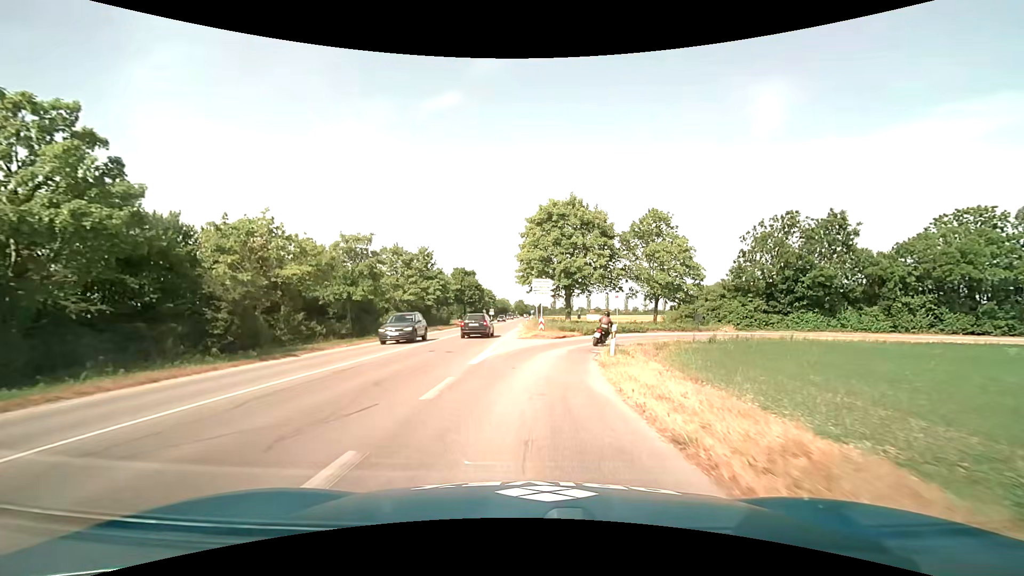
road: tertiary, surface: asphalt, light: Day
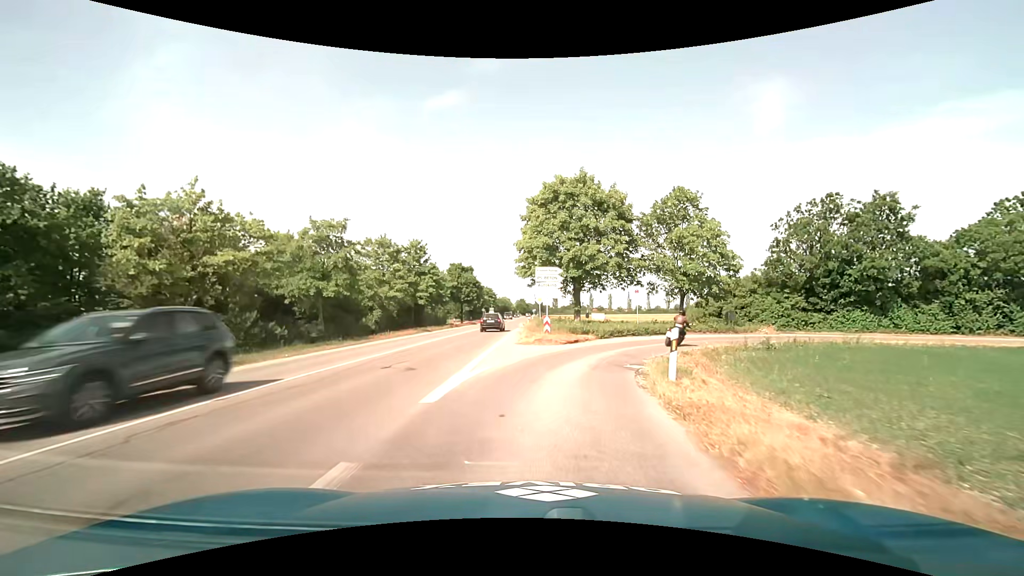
(0.0, +6.3) m; 0°
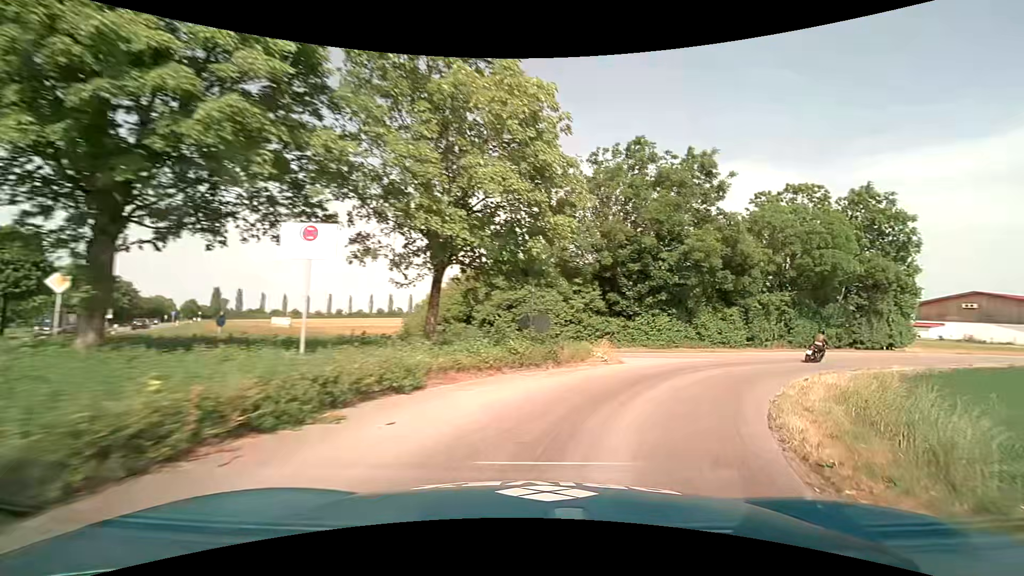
(+4.3, +22.7) m; +32°
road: service
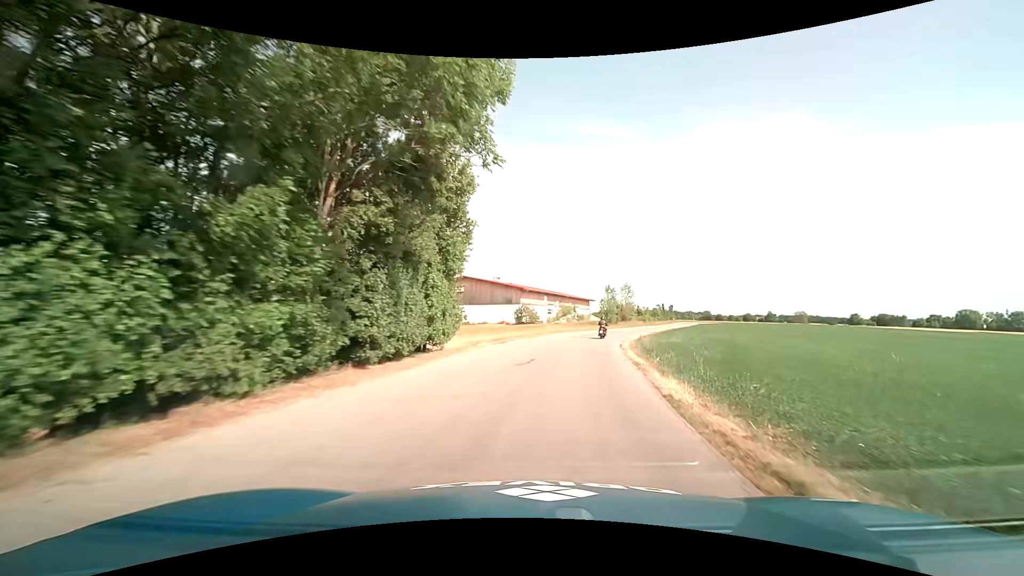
(+17.2, +28.5) m; +51°
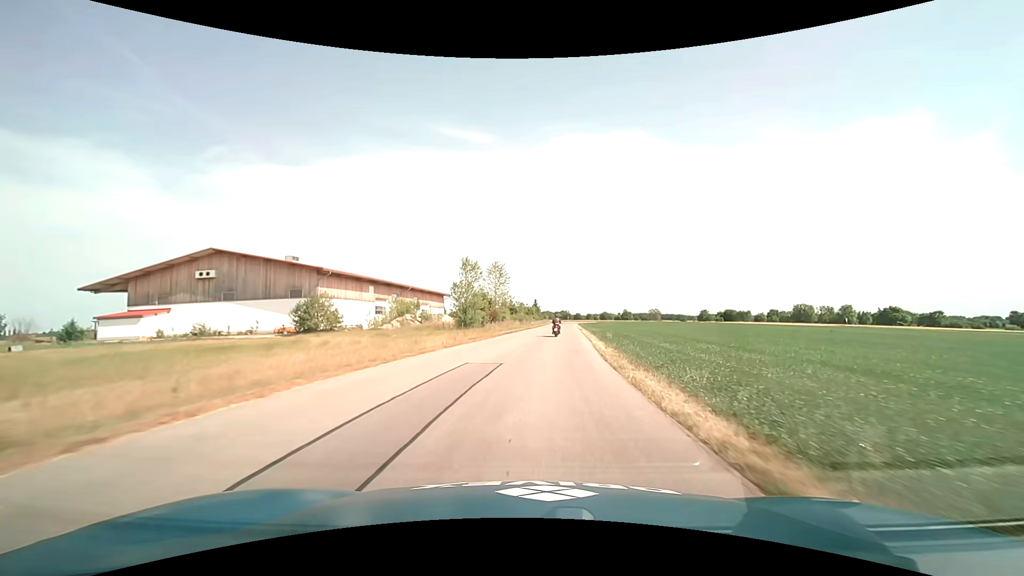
(+7.2, +45.6) m; +16°
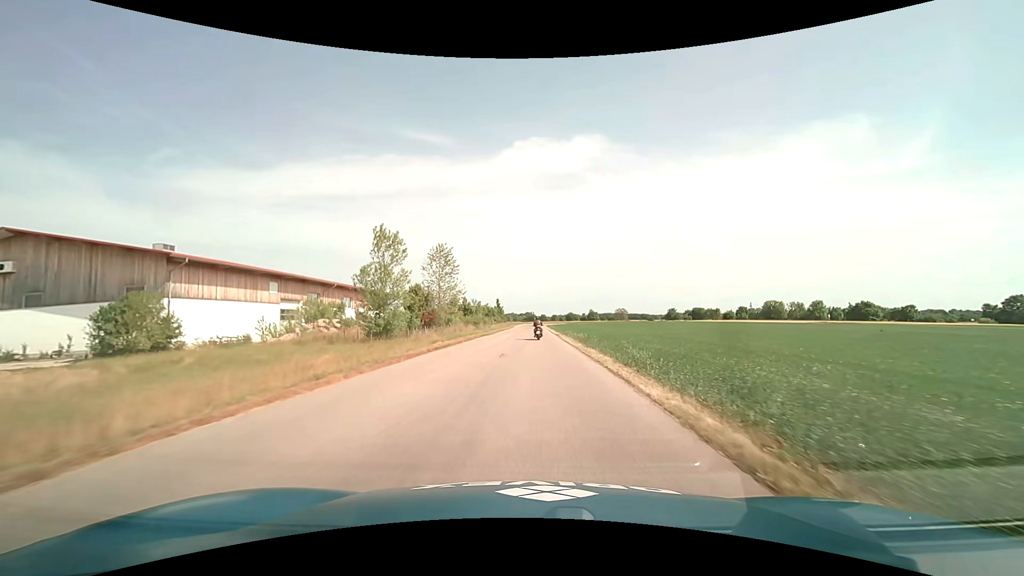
(+0.8, +19.7) m; +4°
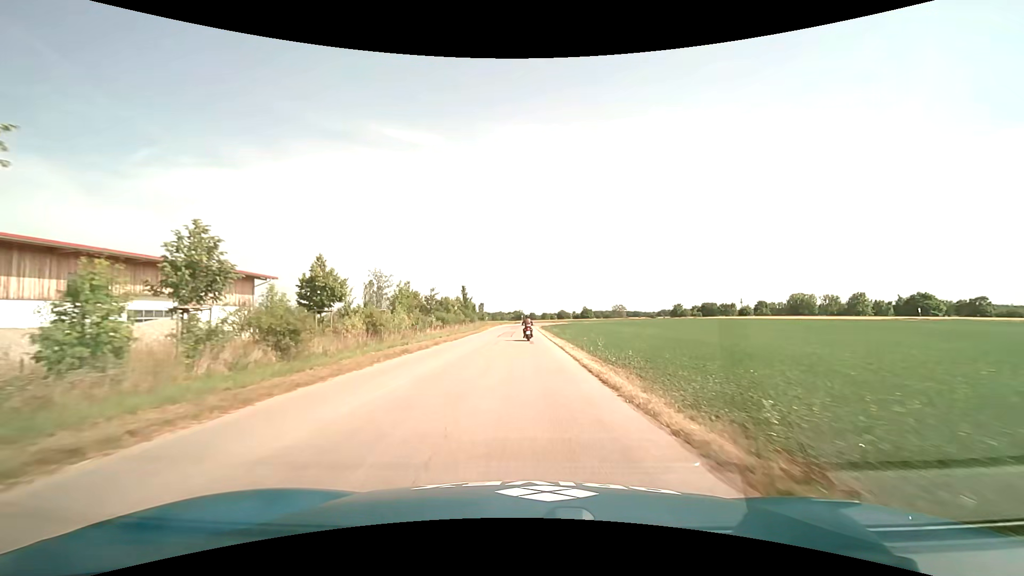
(+0.9, +47.6) m; +1°
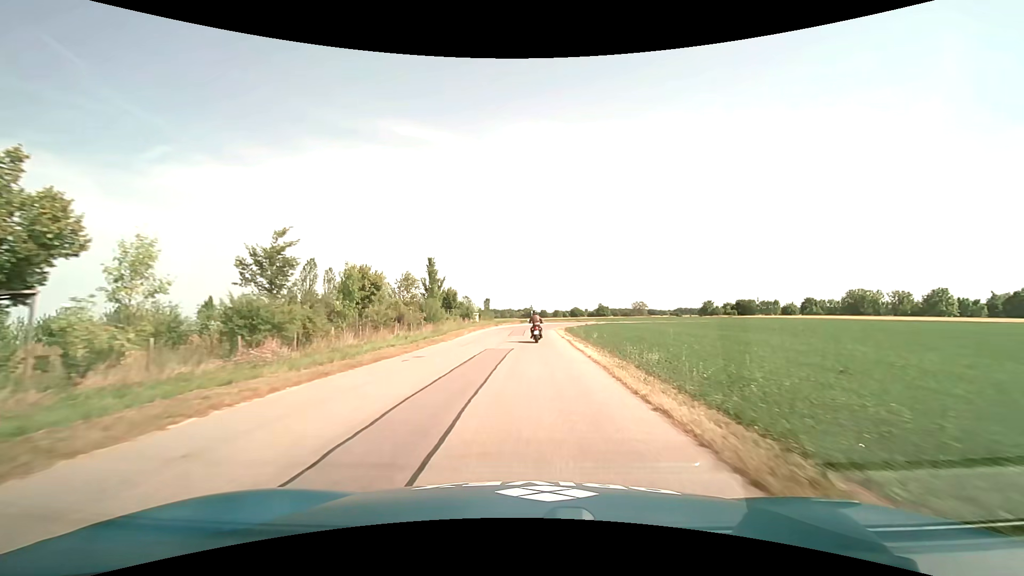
(-0.4, +36.3) m; -1°
(0, +10) (0, +20) (0, +30) (0, +40) (0, +50) (+2, +60) (+6, +69) (+13, +76) (+21, +82) (+31, +85) m
